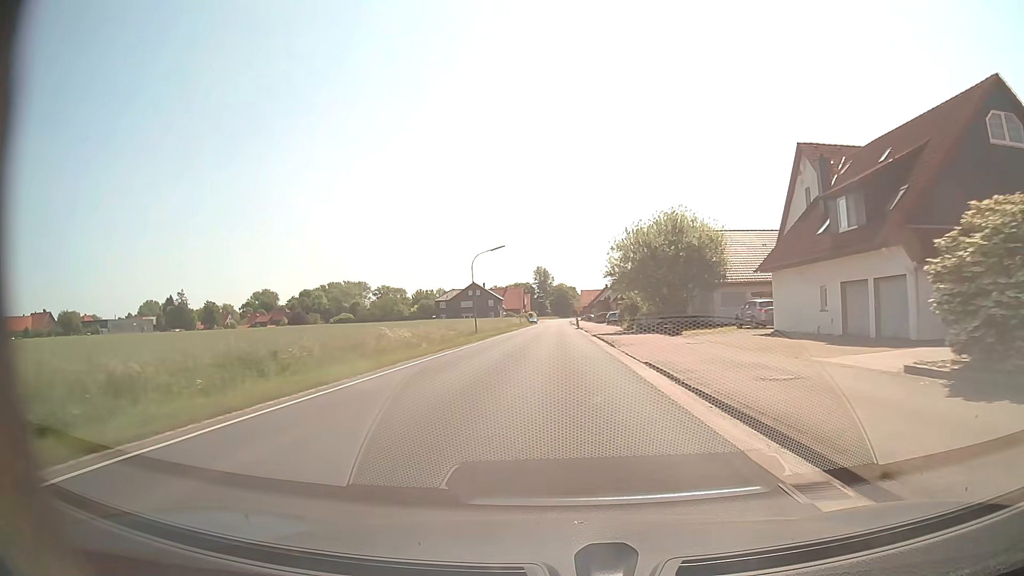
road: secondary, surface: asphalt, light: Day
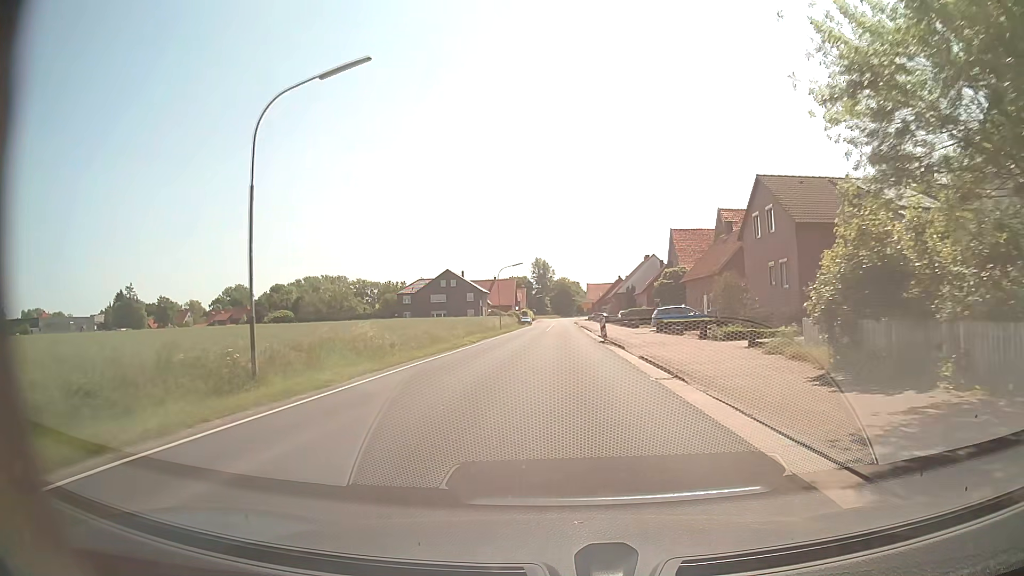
(-0.1, +42.2) m; 0°
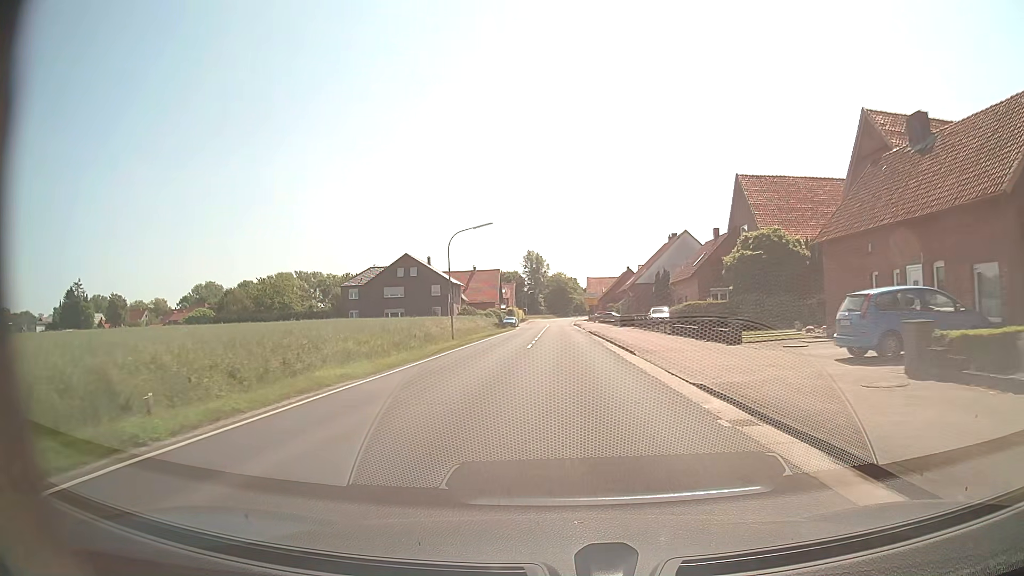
(0.0, +32.0) m; 0°
(0, +10) (0, +20) (0, +30) (0, +40) (0, +50) (0, +60) (0, +70) (0, +80) (0, +90) (0, +100) m
